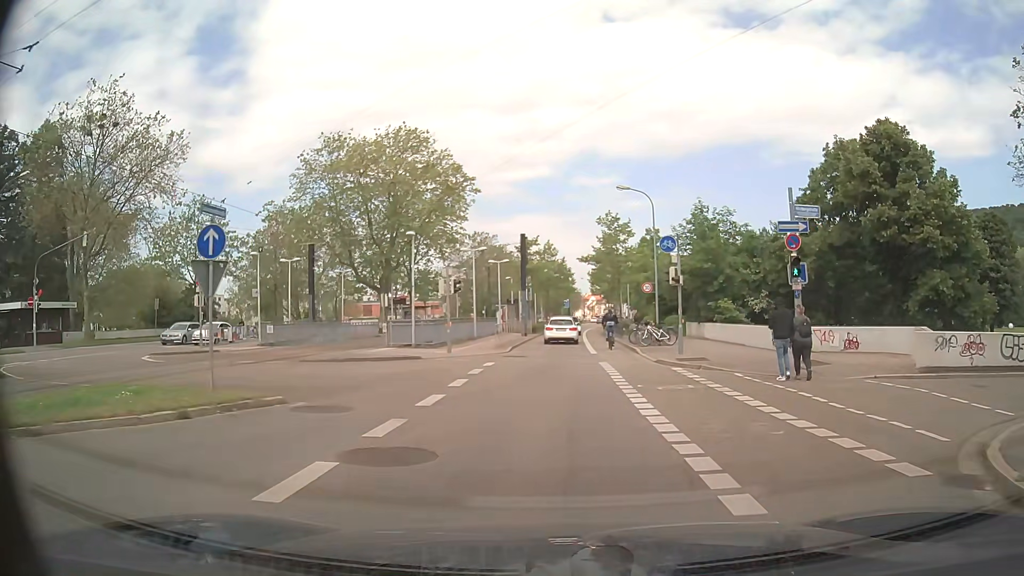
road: secondary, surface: asphalt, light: Day
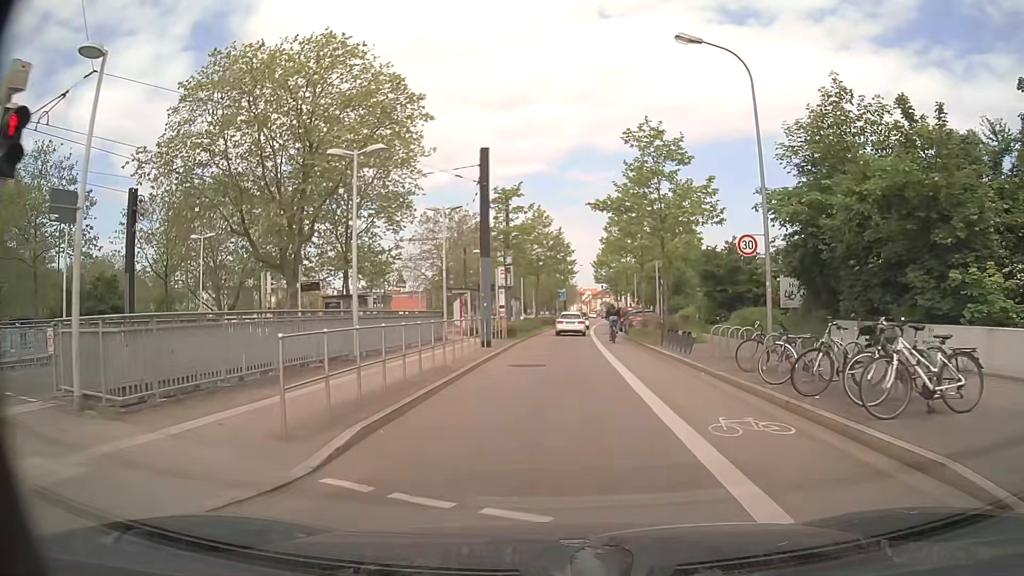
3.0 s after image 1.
(+0.6, +22.3) m; +1°
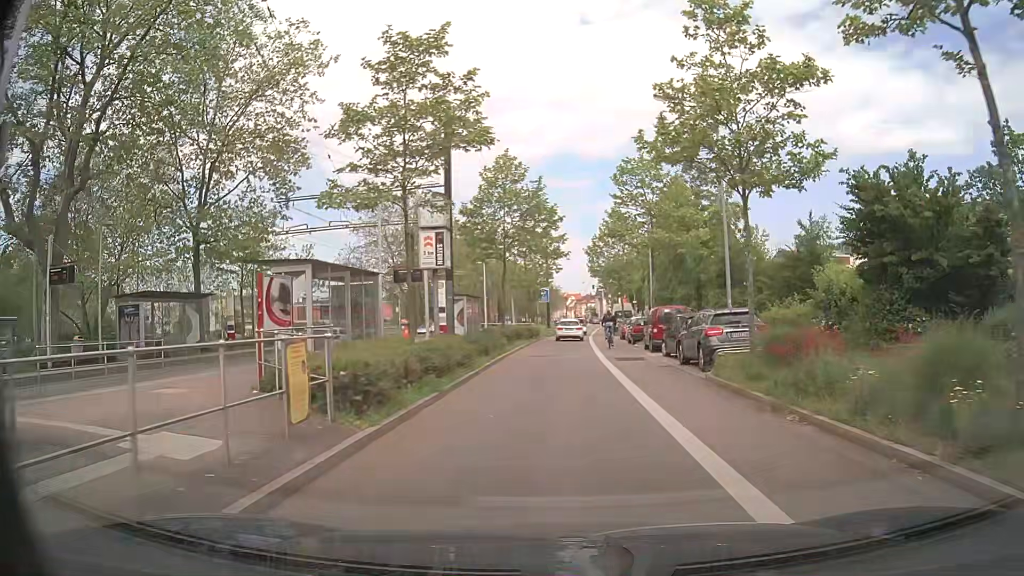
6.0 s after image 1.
(+0.4, +22.3) m; +2°
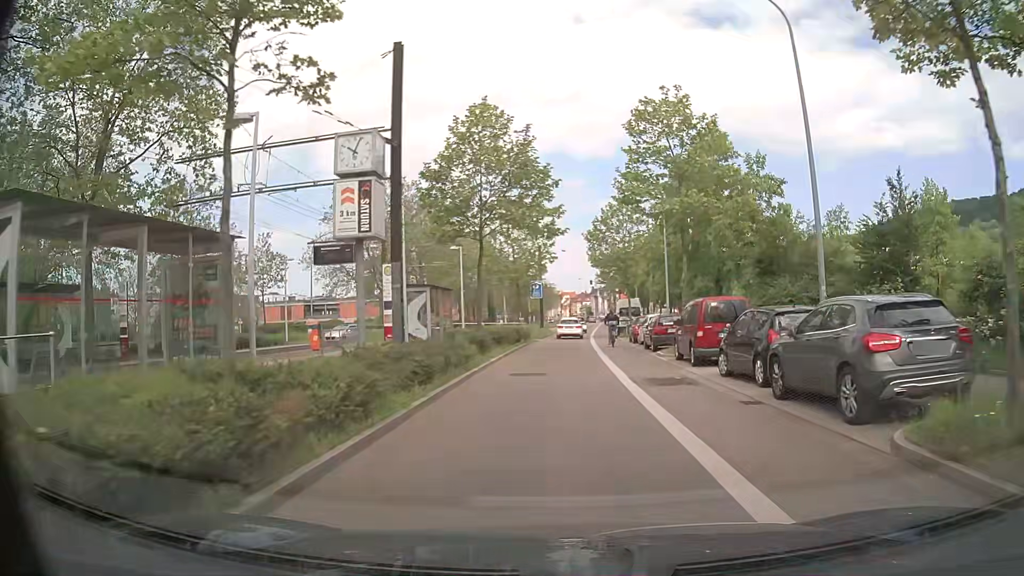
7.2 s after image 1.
(0.0, +9.0) m; +1°
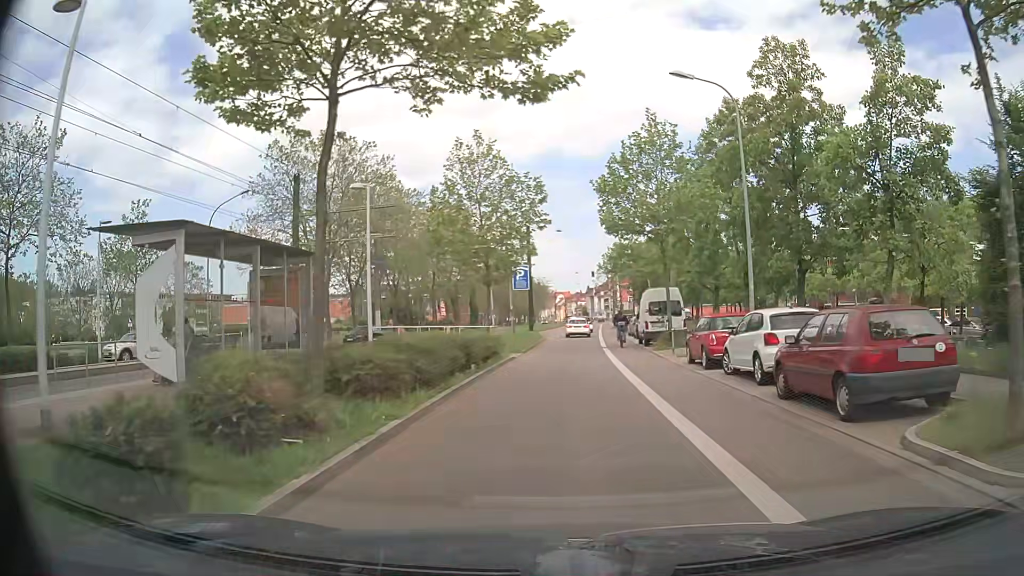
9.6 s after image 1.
(+0.1, +18.0) m; 0°
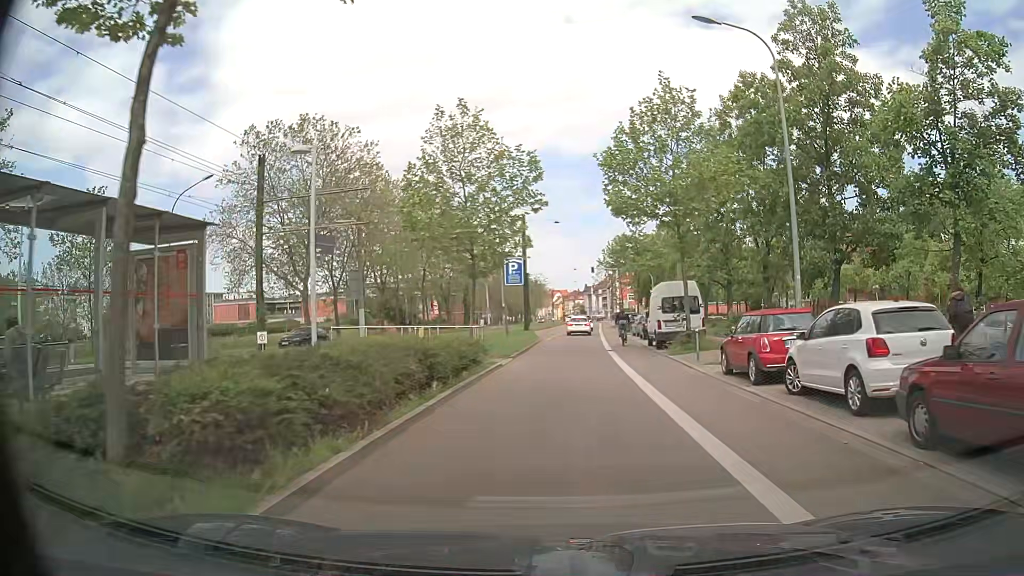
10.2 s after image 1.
(0.0, +4.5) m; +2°
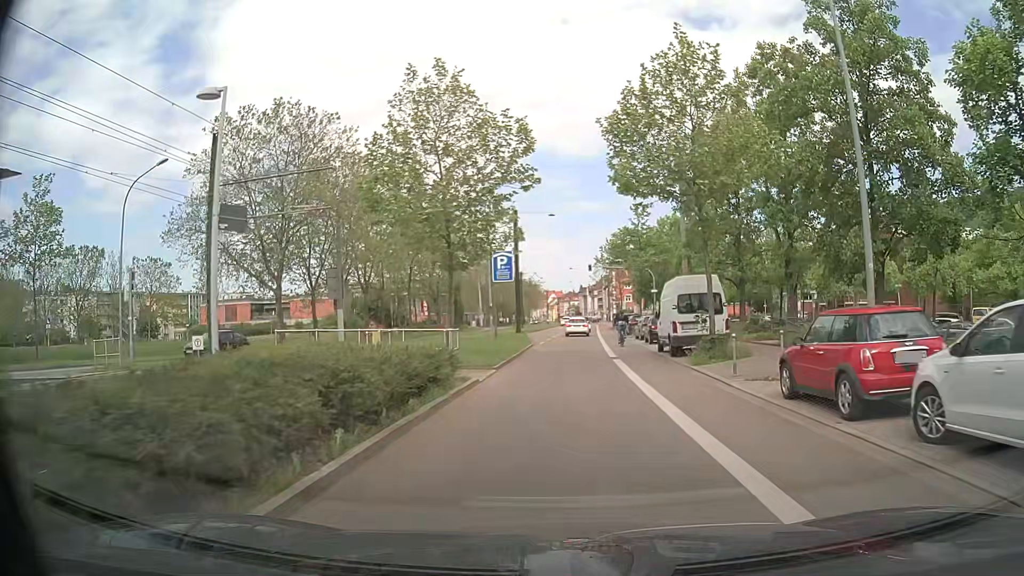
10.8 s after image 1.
(-0.1, +4.5) m; 0°
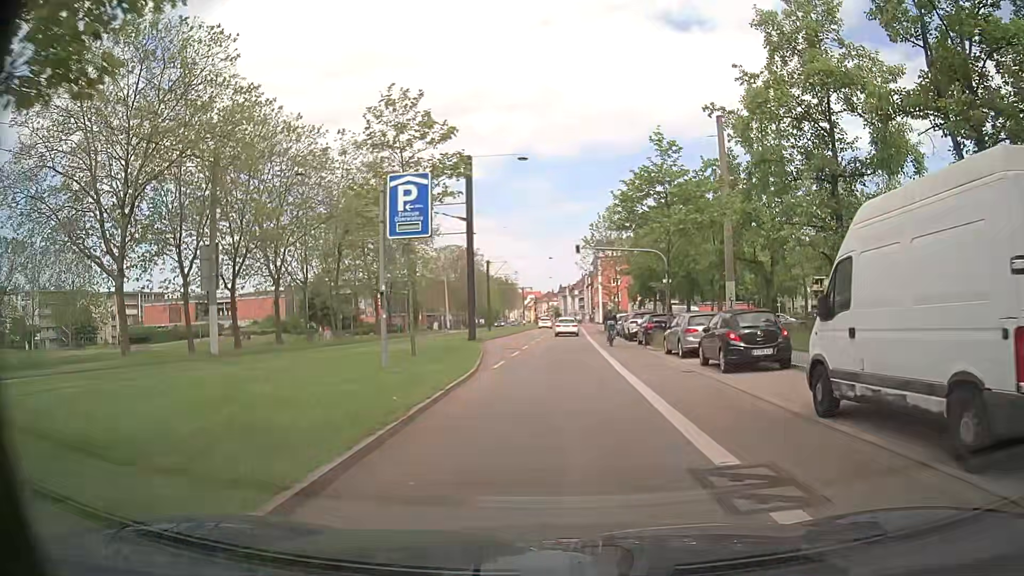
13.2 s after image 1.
(0.0, +18.1) m; 0°
(0, +10) (+1, +20) (+1, +30) (+1, +40) (+2, +50) (+2, +60) (+3, +70) (+4, +80) (+4, +90) (+5, +100) m
